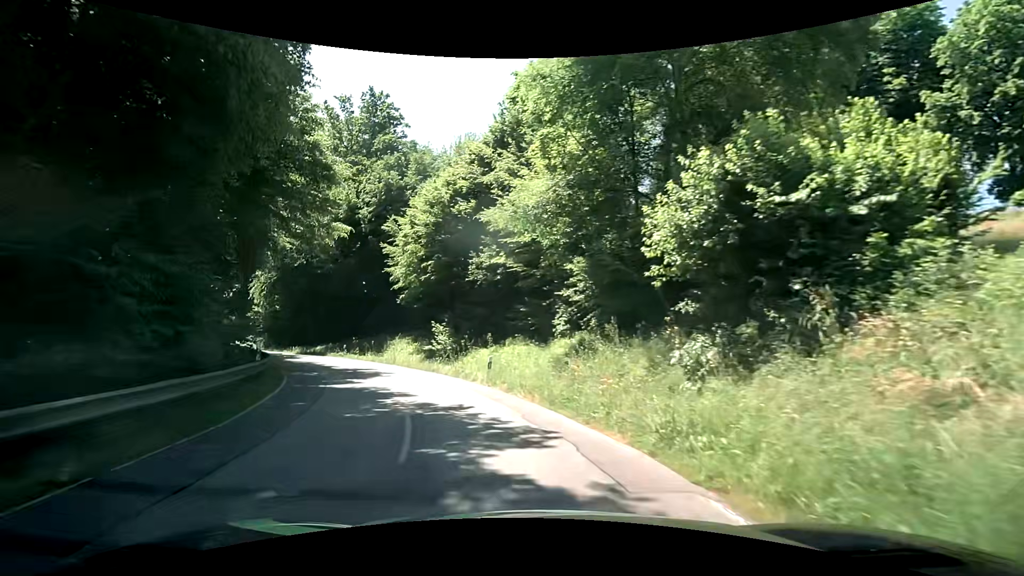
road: tertiary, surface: asphalt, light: Day
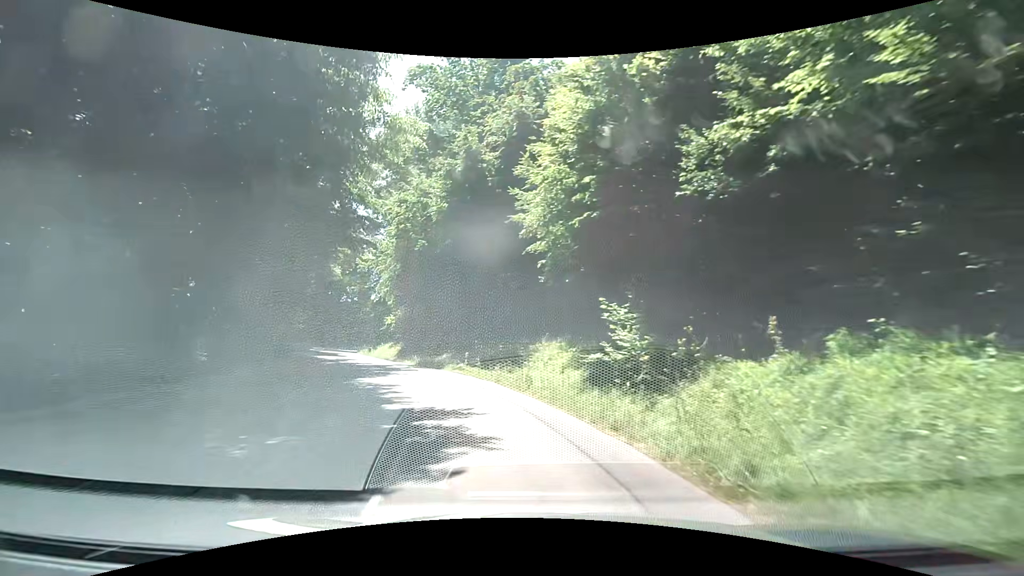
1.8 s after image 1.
(-2.8, +15.0) m; -21°
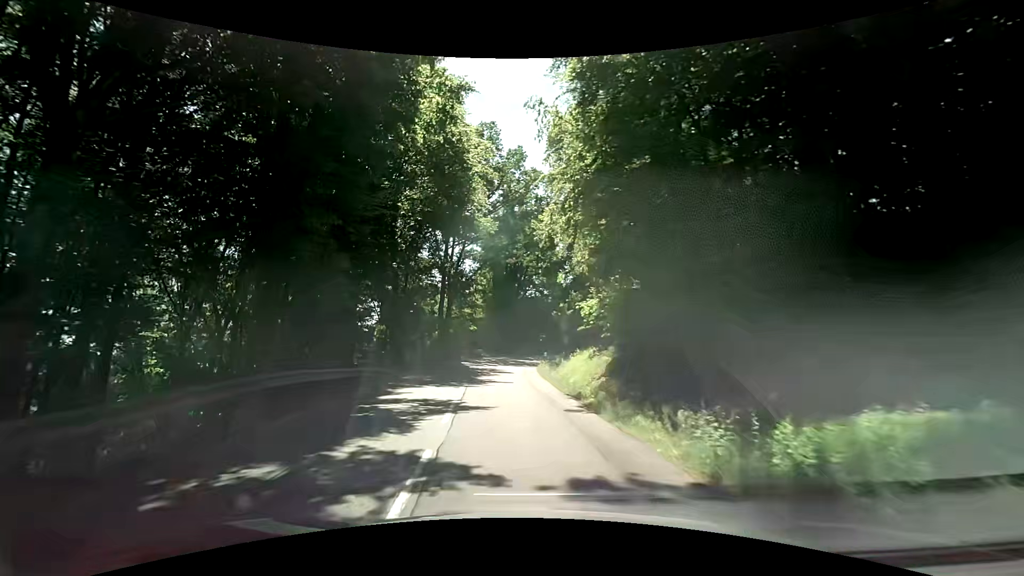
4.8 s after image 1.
(-5.7, +25.3) m; -24°
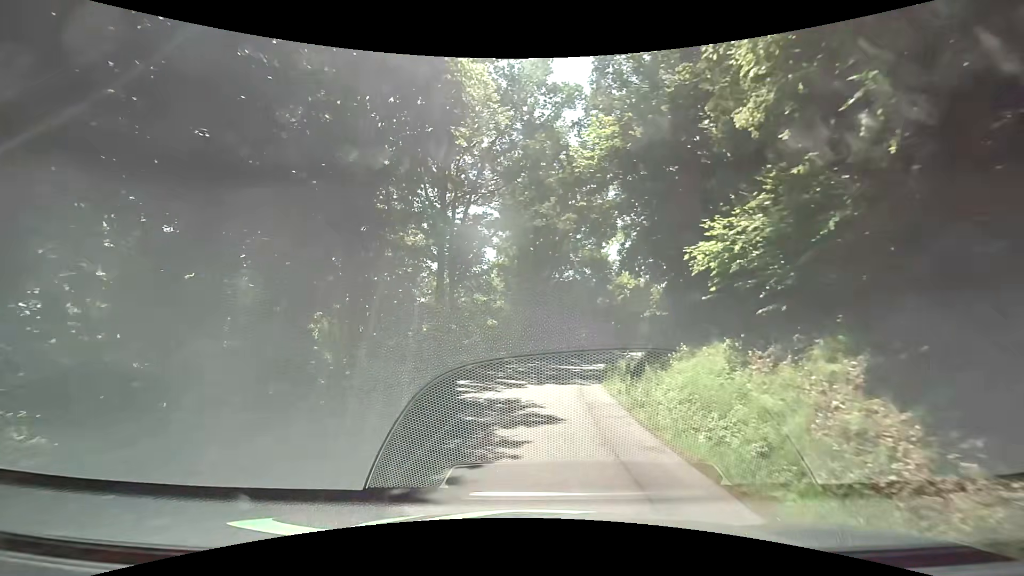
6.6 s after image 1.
(-0.8, +16.1) m; -3°
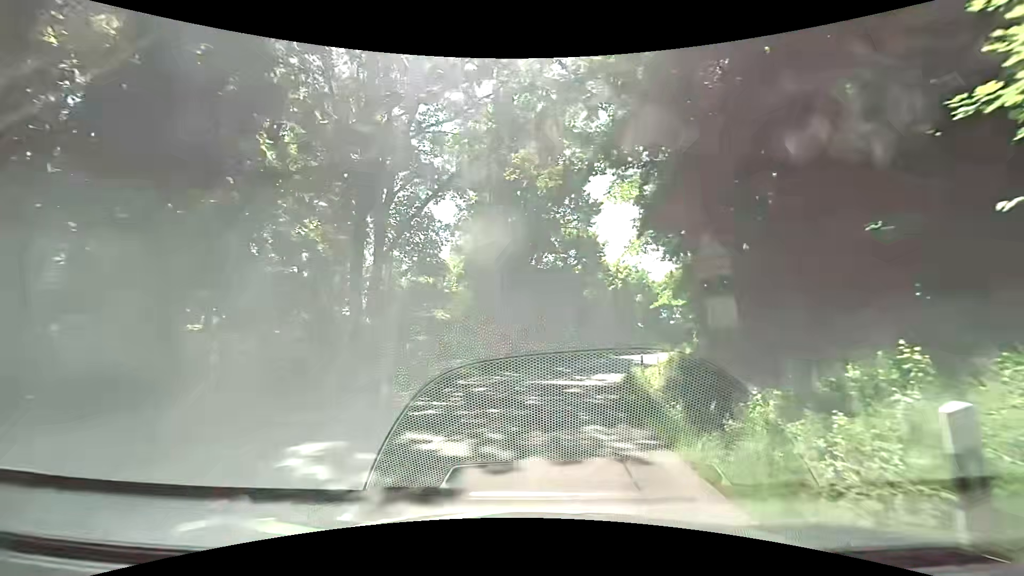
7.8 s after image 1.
(0.0, +10.9) m; +2°
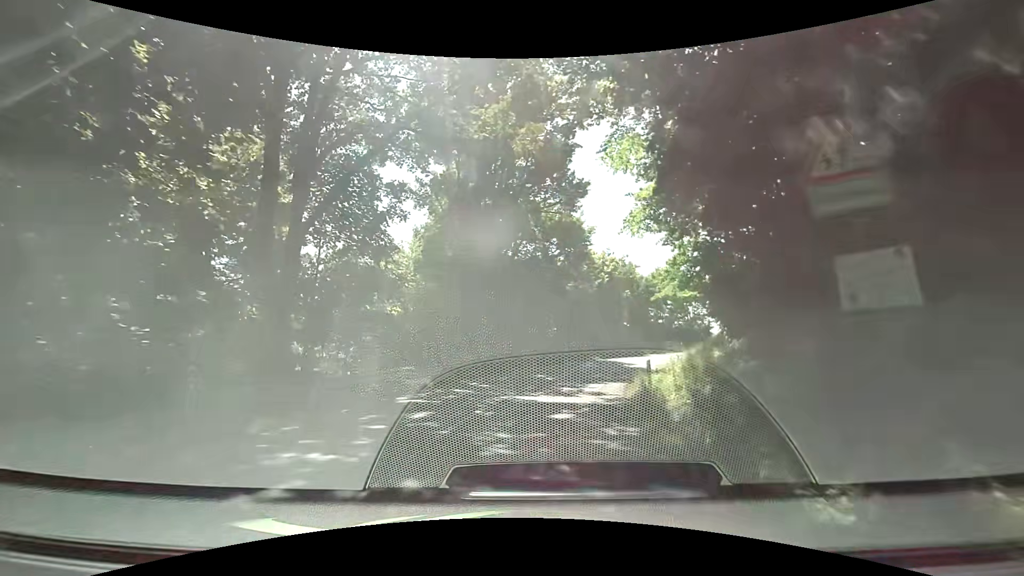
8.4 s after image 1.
(0.0, +5.4) m; +1°
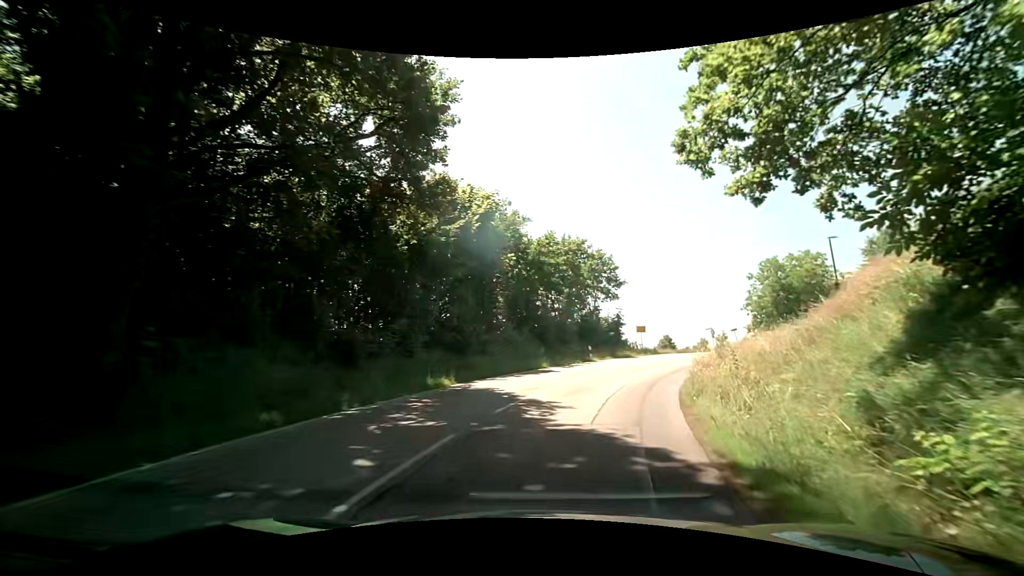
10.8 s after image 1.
(+2.3, +21.3) m; +15°
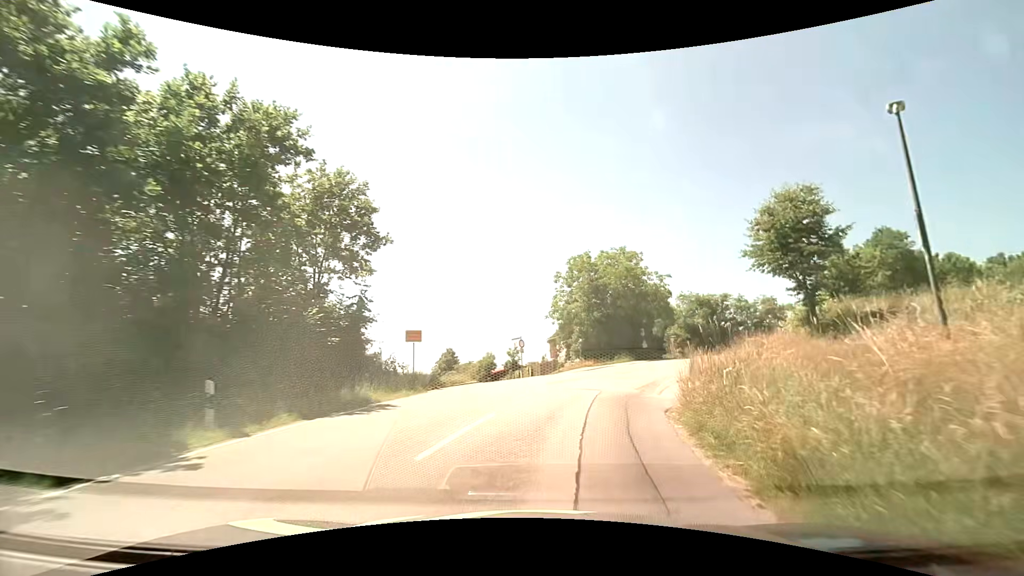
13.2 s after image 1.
(+4.6, +20.6) m; +25°
(+1, +10) (+4, +20) (+7, +29) (+13, +37) (+19, +45) (+27, +51) (+35, +57) (+43, +63) (+51, +69) (+59, +75) m
